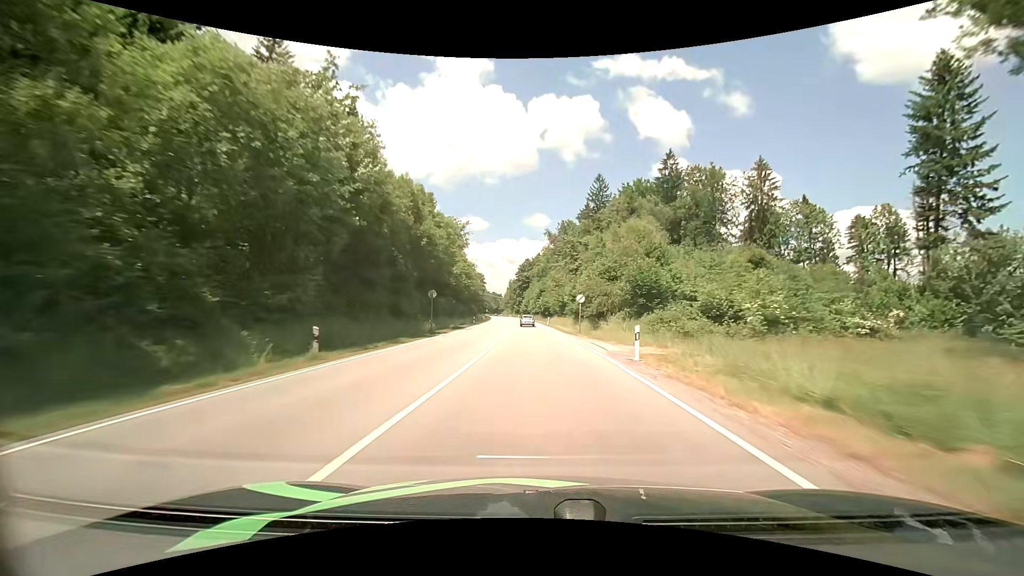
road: primary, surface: asphalt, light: Day
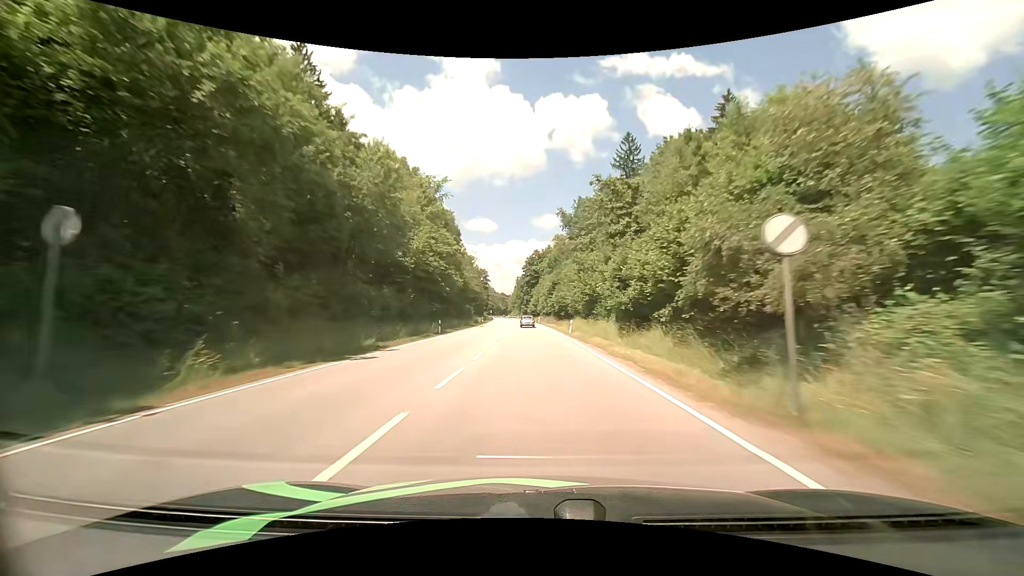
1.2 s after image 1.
(-0.3, +28.7) m; -1°
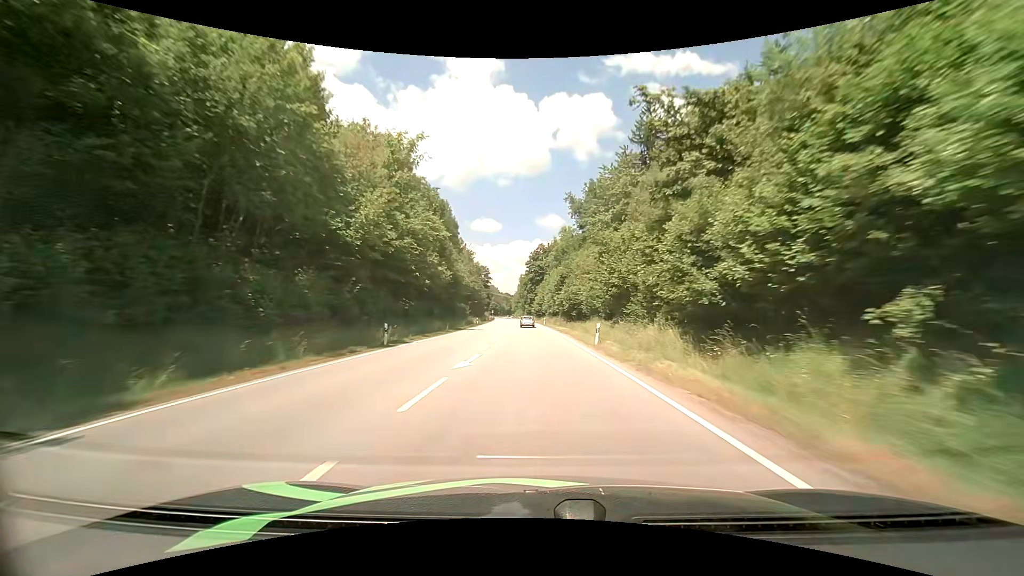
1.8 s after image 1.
(-0.1, +14.3) m; -1°
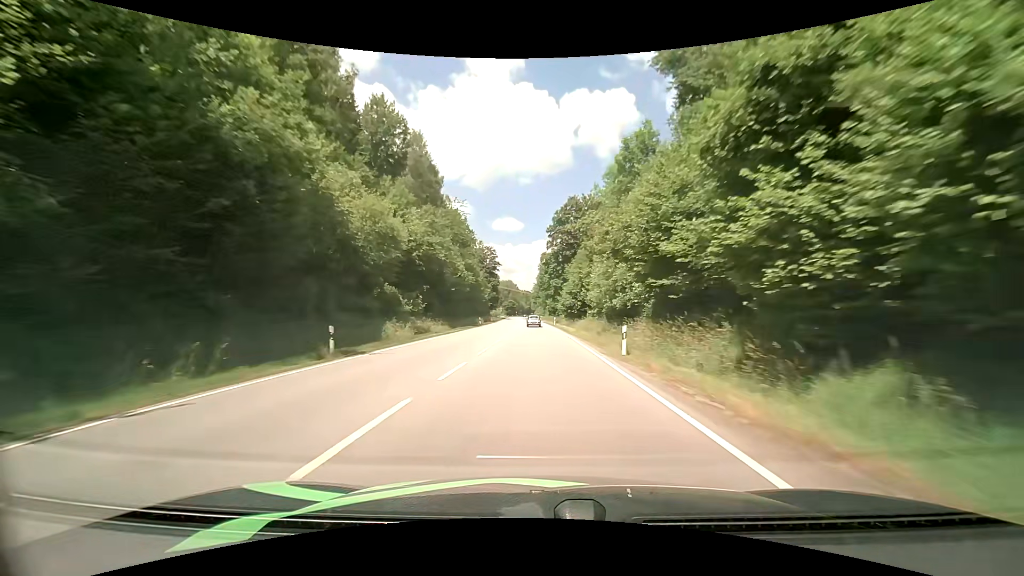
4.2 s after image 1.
(-0.9, +57.1) m; -3°
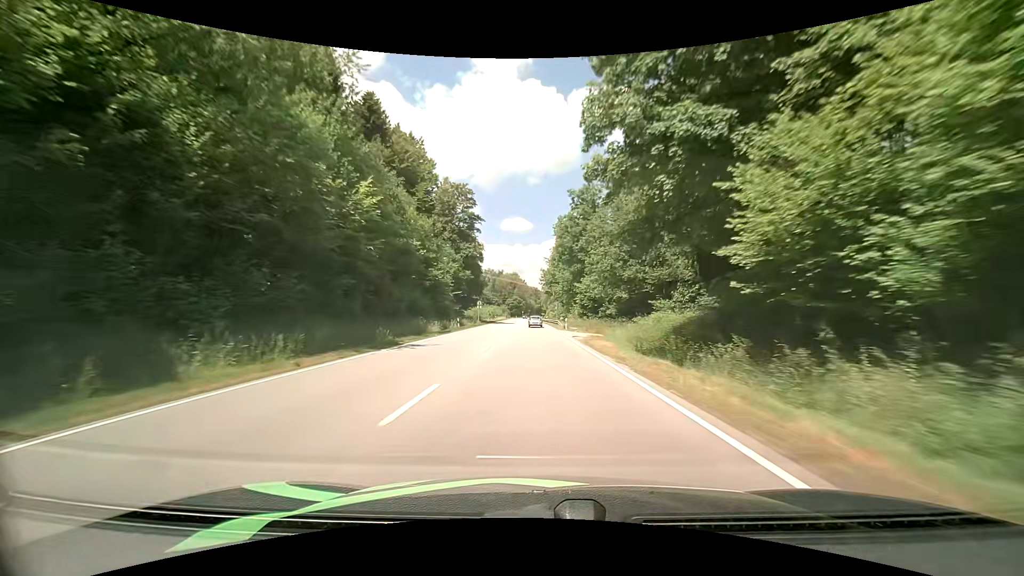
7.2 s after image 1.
(-0.4, +70.9) m; -1°
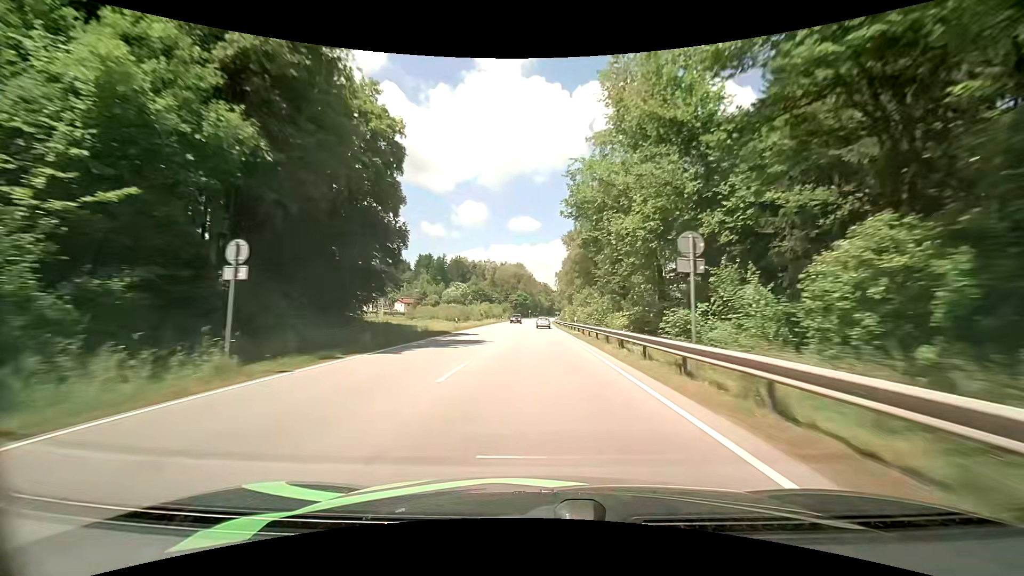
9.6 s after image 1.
(-0.7, +56.6) m; -1°
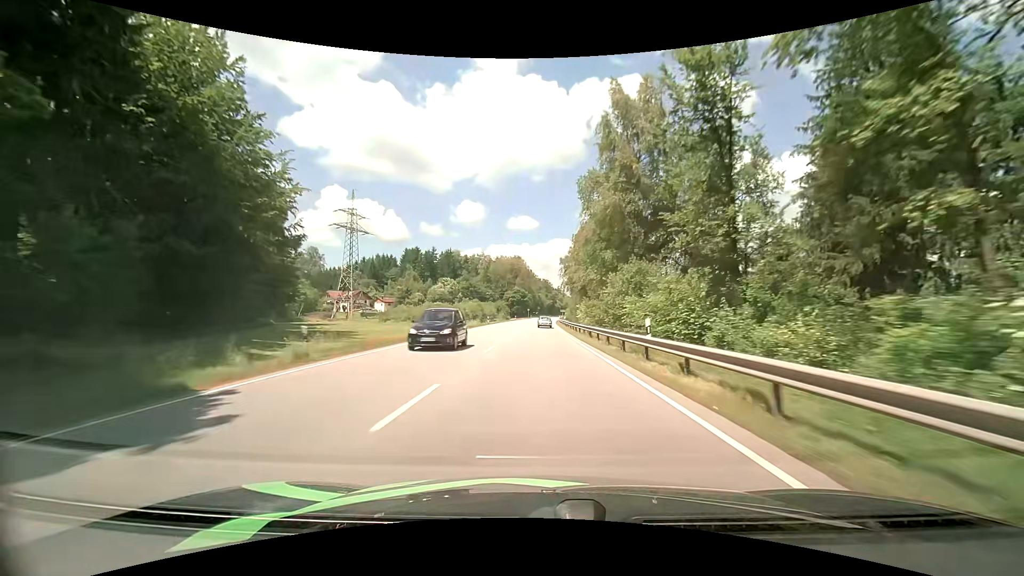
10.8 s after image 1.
(-0.2, +28.2) m; 0°
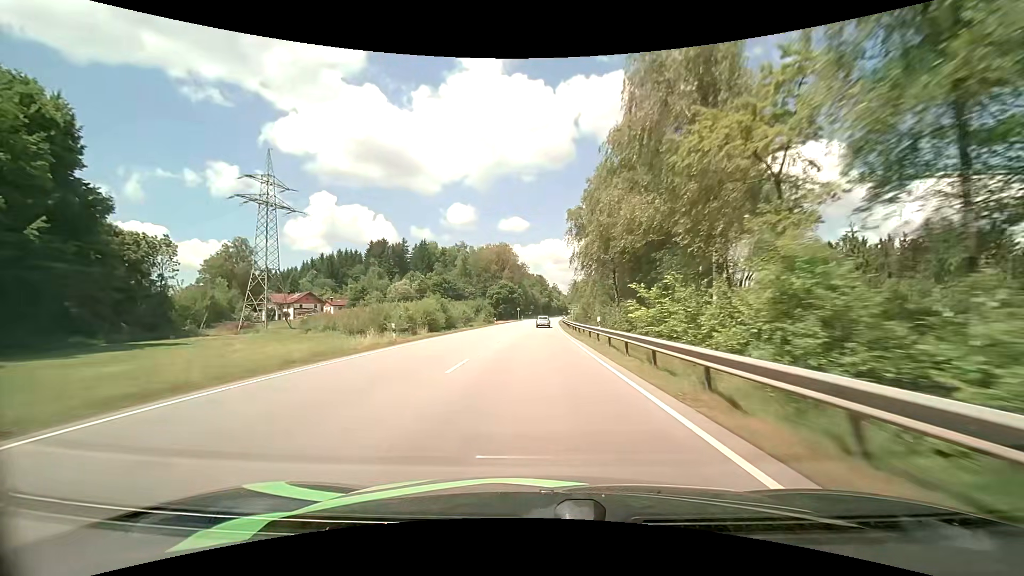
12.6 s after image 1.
(+0.4, +42.2) m; 0°
(0, +10) (0, +20) (+1, +30) (+1, +40) (+1, +50) (+1, +60) (+2, +70) (+2, +80) (+3, +90) (+3, +100) m
